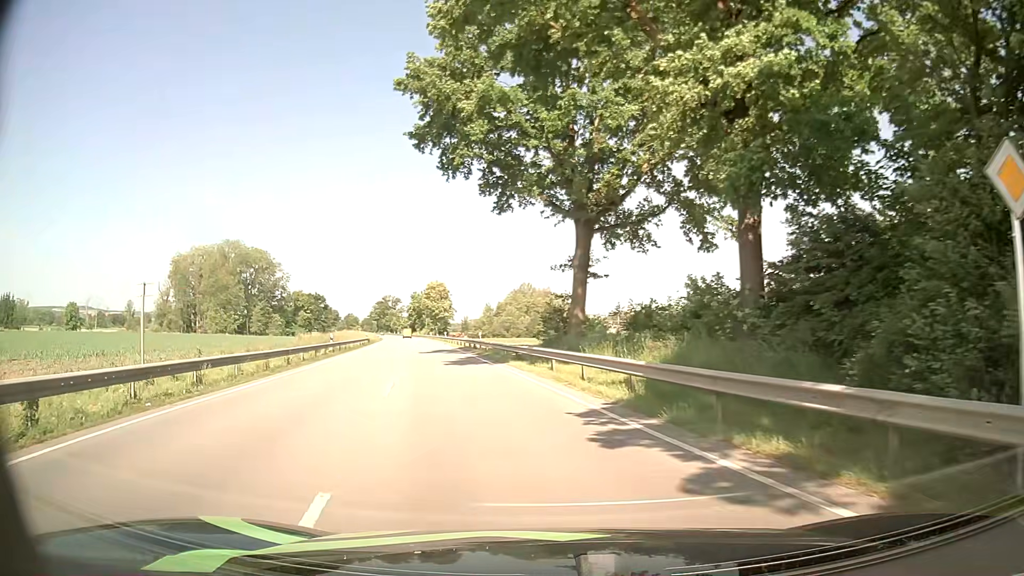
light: Day
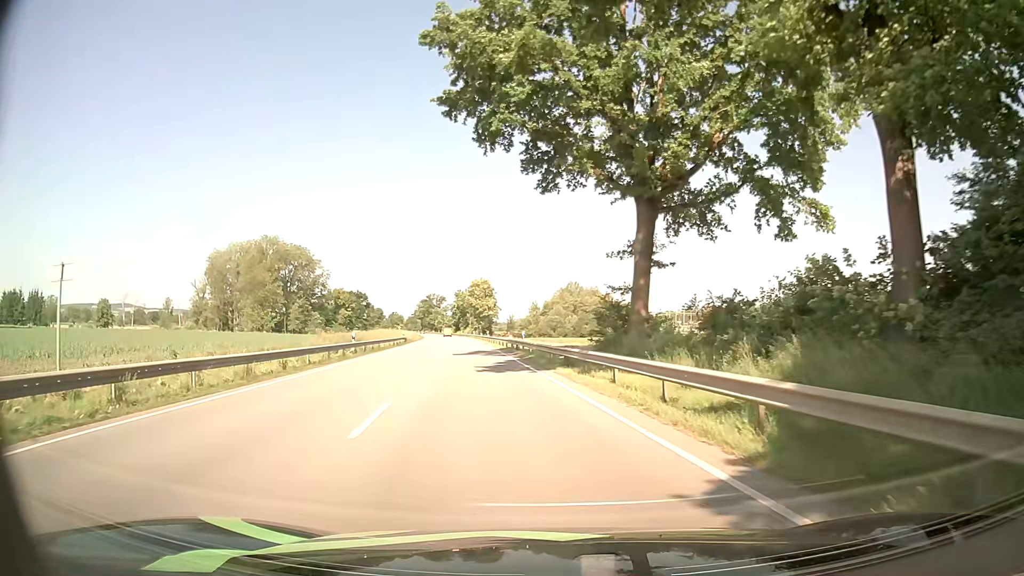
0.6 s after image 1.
(-0.2, +5.7) m; -3°
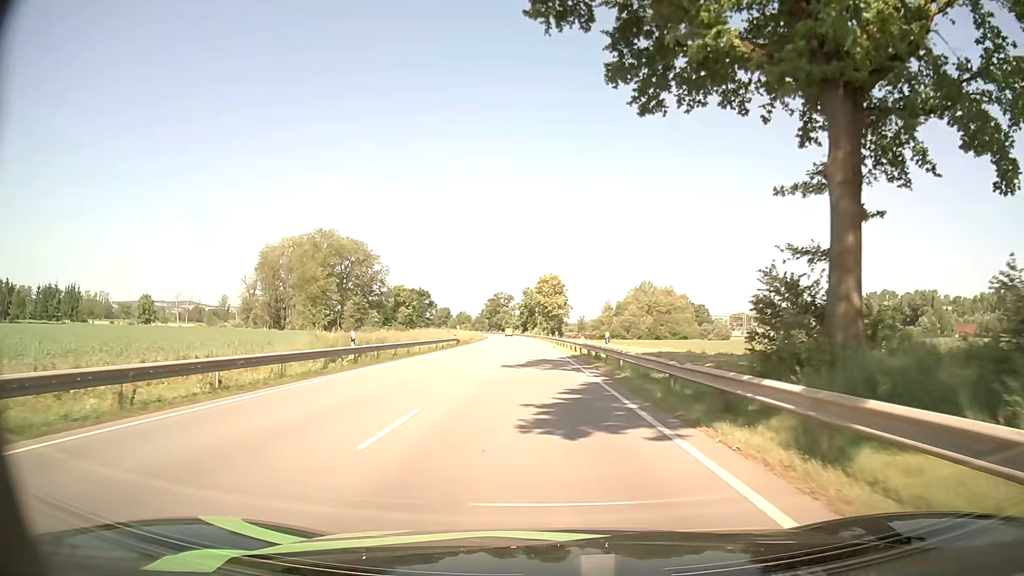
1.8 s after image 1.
(-0.9, +13.6) m; -6°
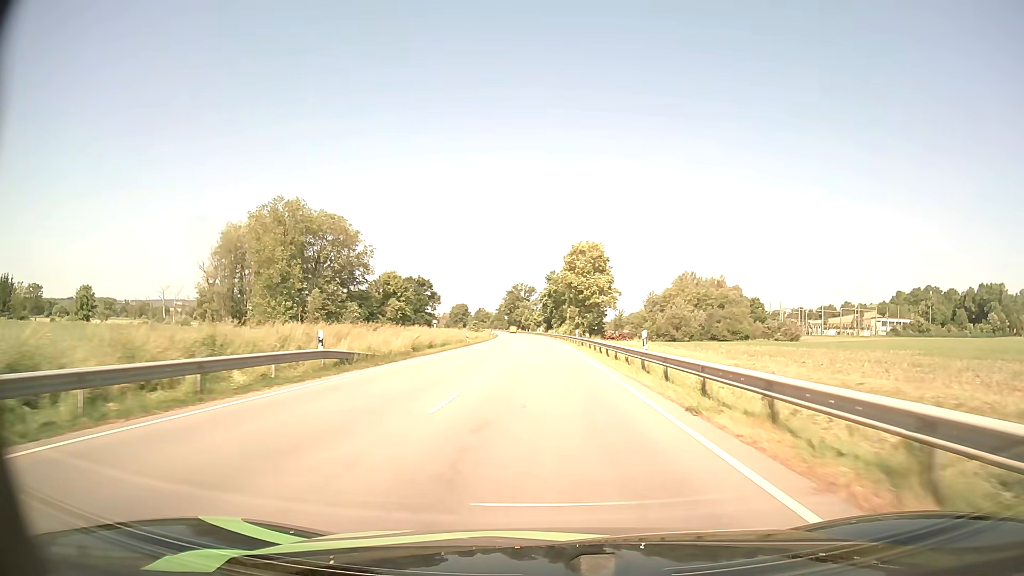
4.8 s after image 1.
(-1.8, +47.0) m; -3°
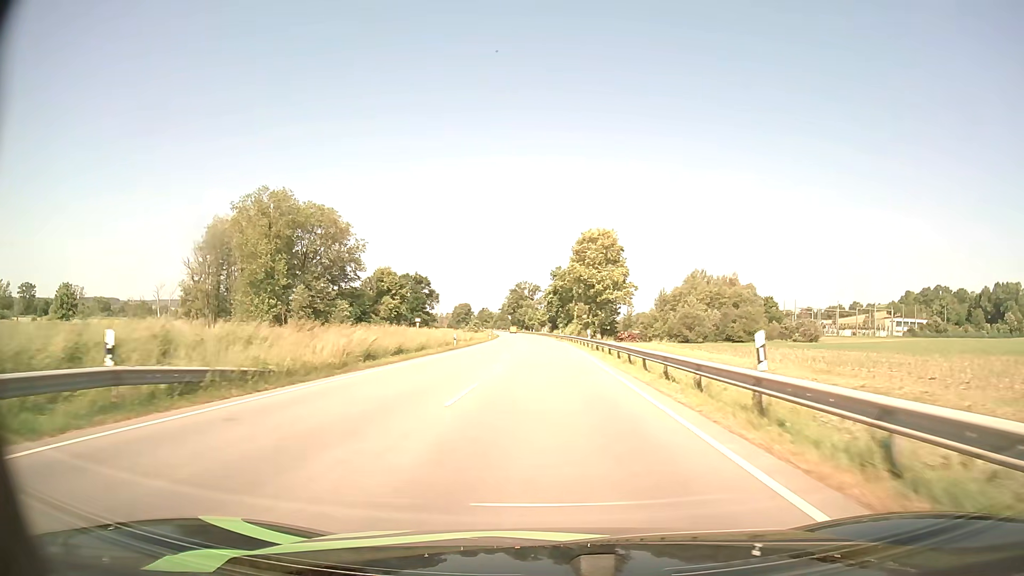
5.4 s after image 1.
(-0.1, +11.4) m; 0°
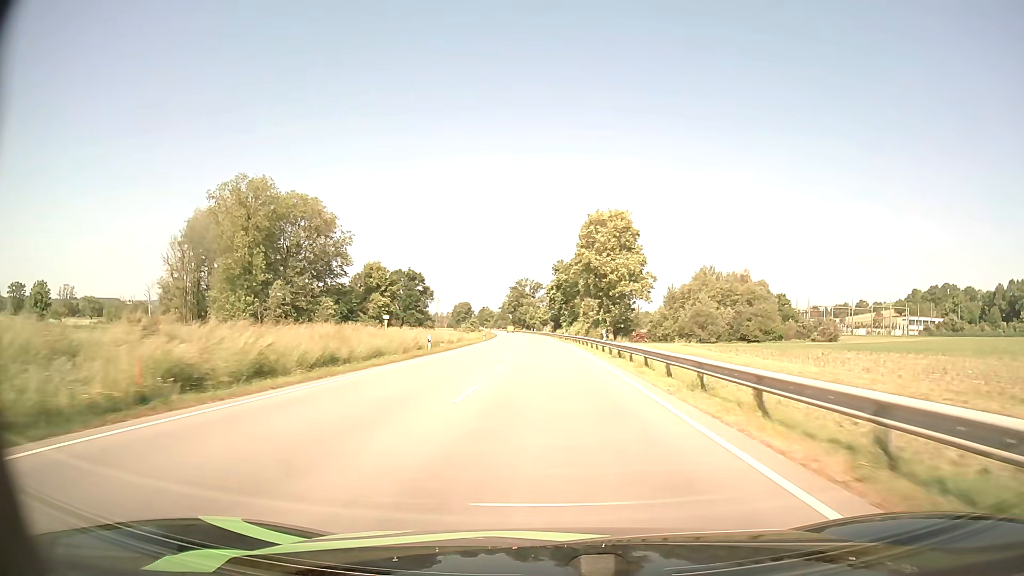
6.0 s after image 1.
(0.0, +12.0) m; 0°
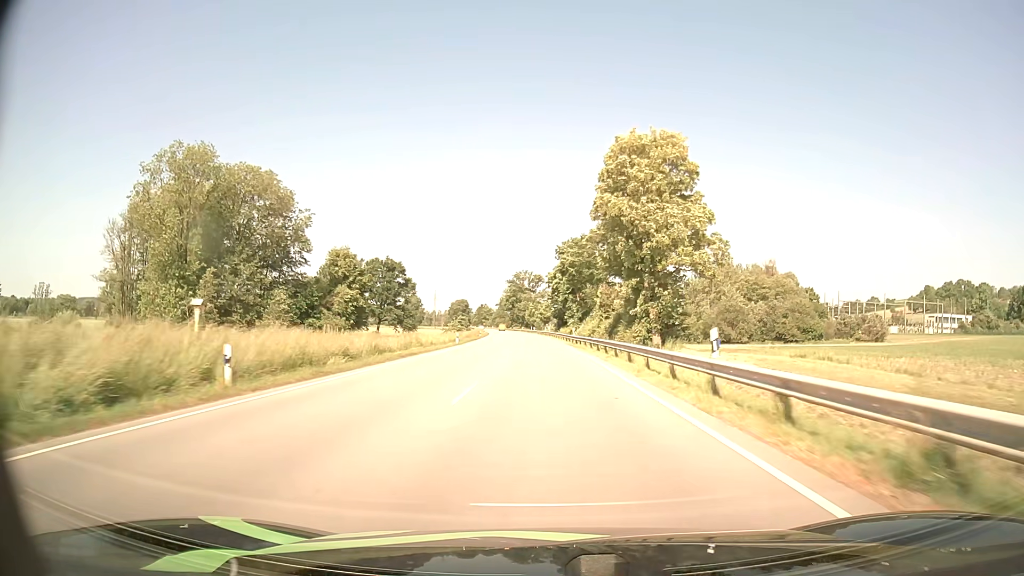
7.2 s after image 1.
(0.0, +25.4) m; 0°
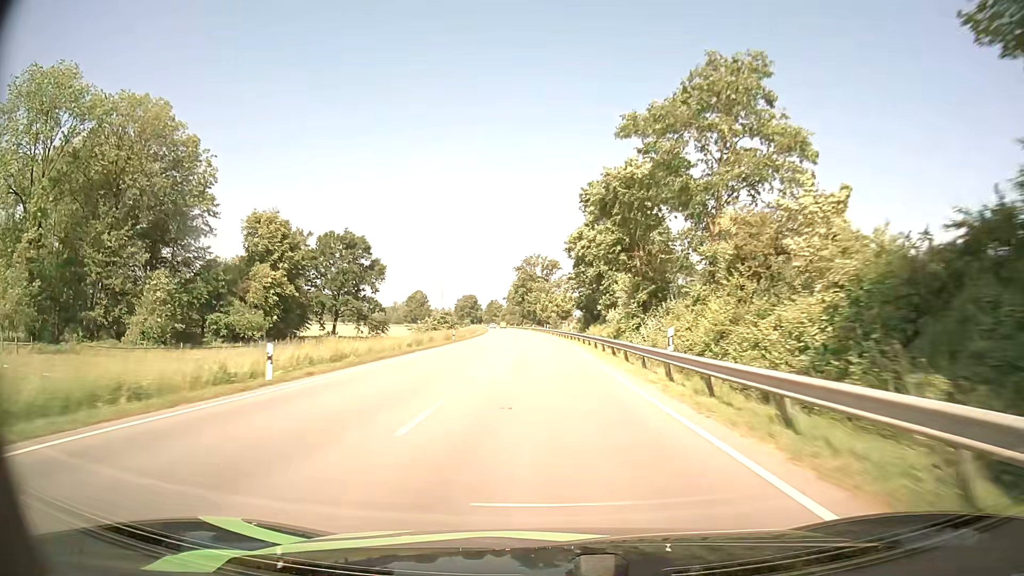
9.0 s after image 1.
(-0.4, +40.8) m; -1°
(0, +10) (0, +20) (0, +30) (-1, +40) (-1, +50) (-2, +60) (-2, +70) (-2, +80) (-3, +90) (-4, +100) m
